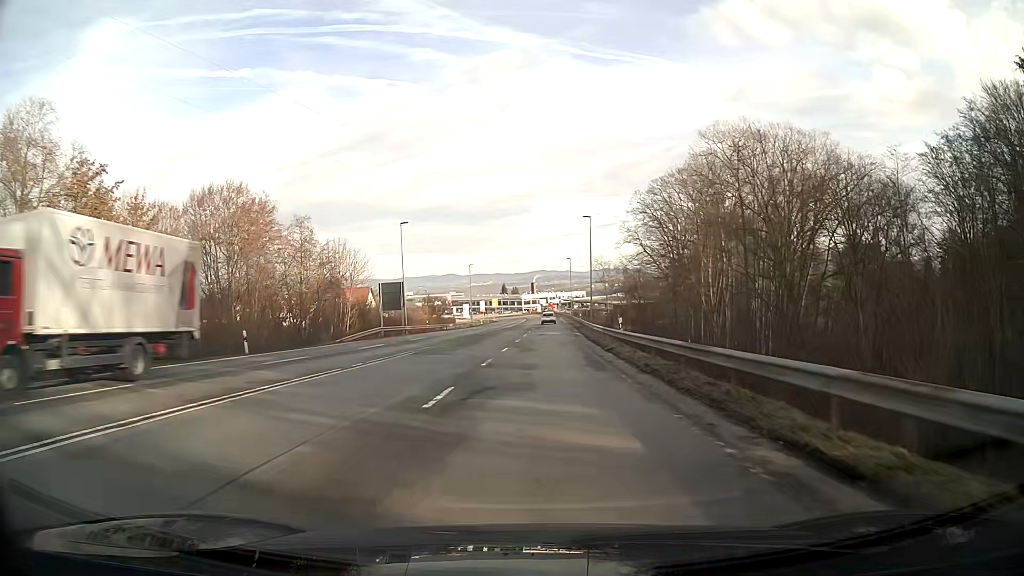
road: secondary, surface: asphalt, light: Day
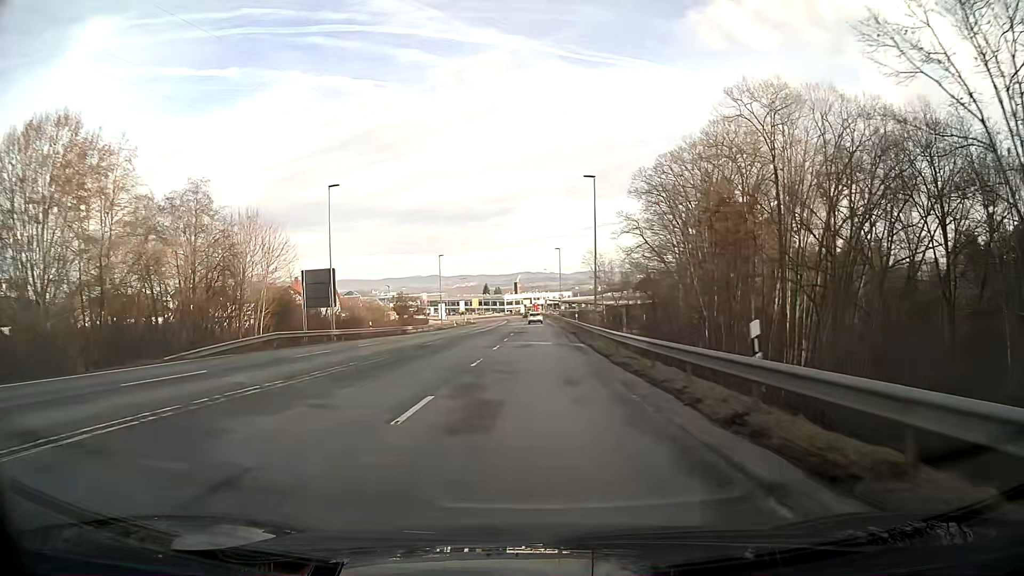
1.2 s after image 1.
(+0.2, +18.3) m; +1°
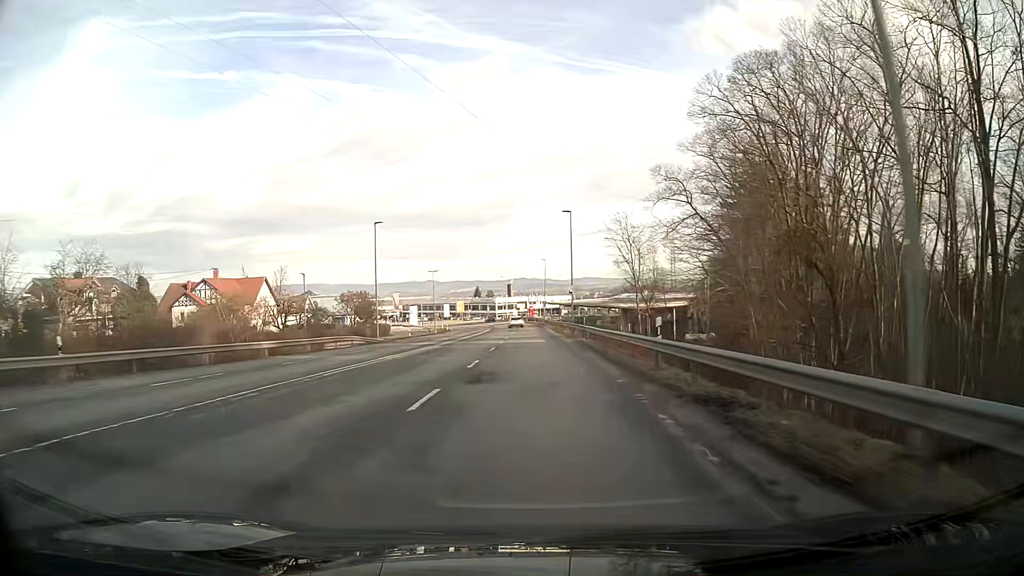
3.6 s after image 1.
(+0.2, +36.5) m; 0°
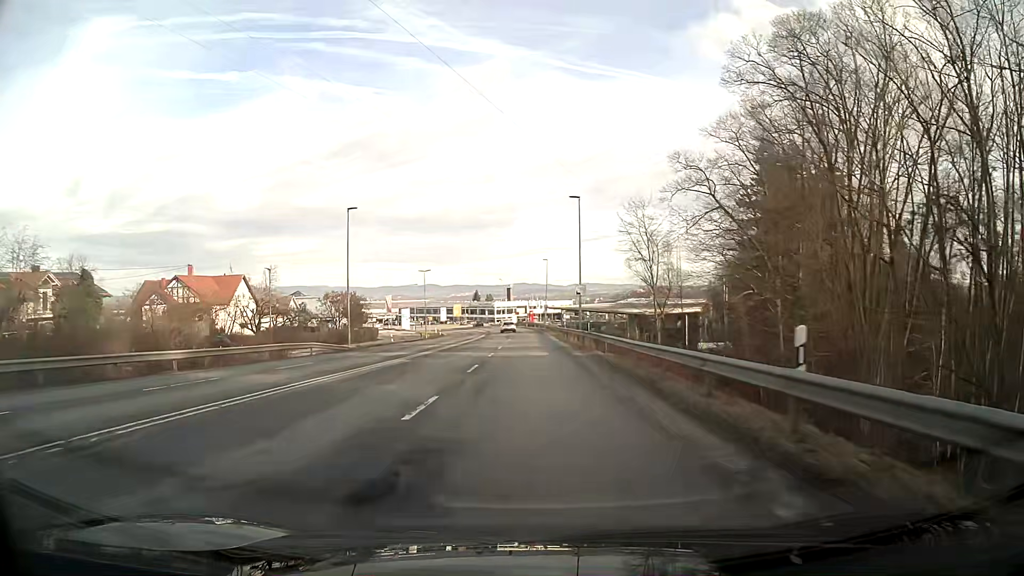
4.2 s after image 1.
(0.0, +9.1) m; 0°
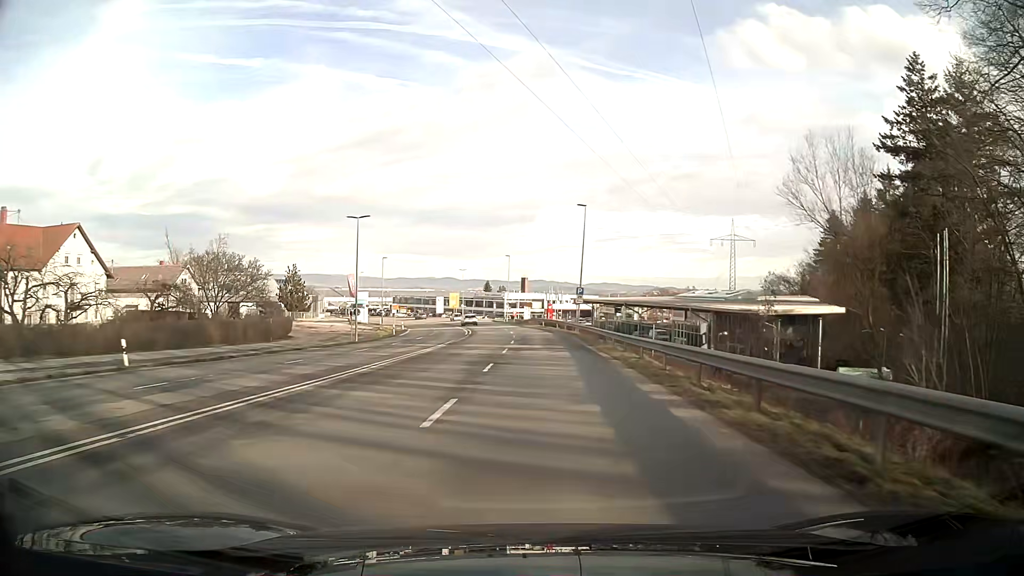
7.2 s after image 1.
(-0.5, +45.7) m; -2°
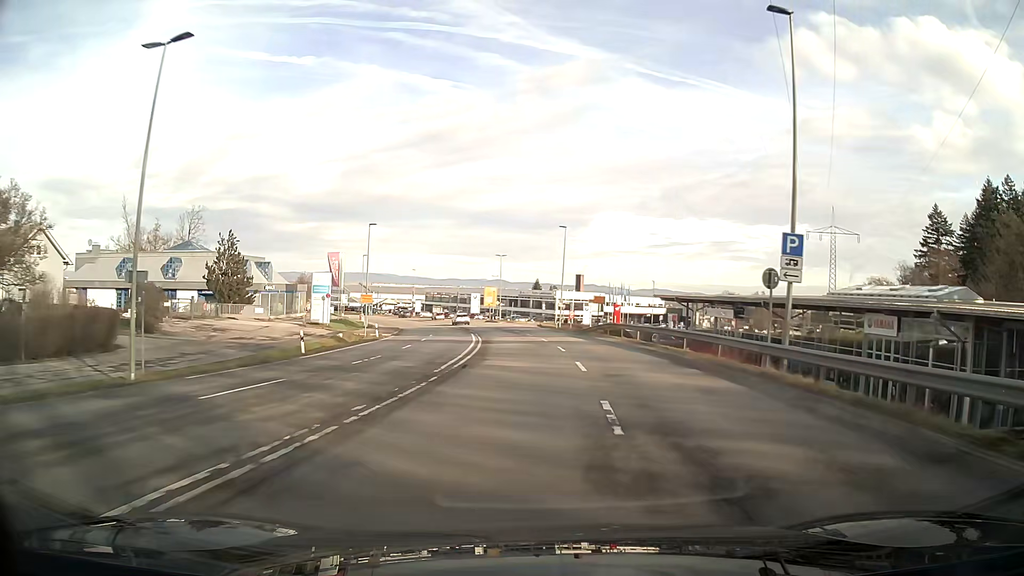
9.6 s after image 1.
(-1.4, +36.5) m; -4°
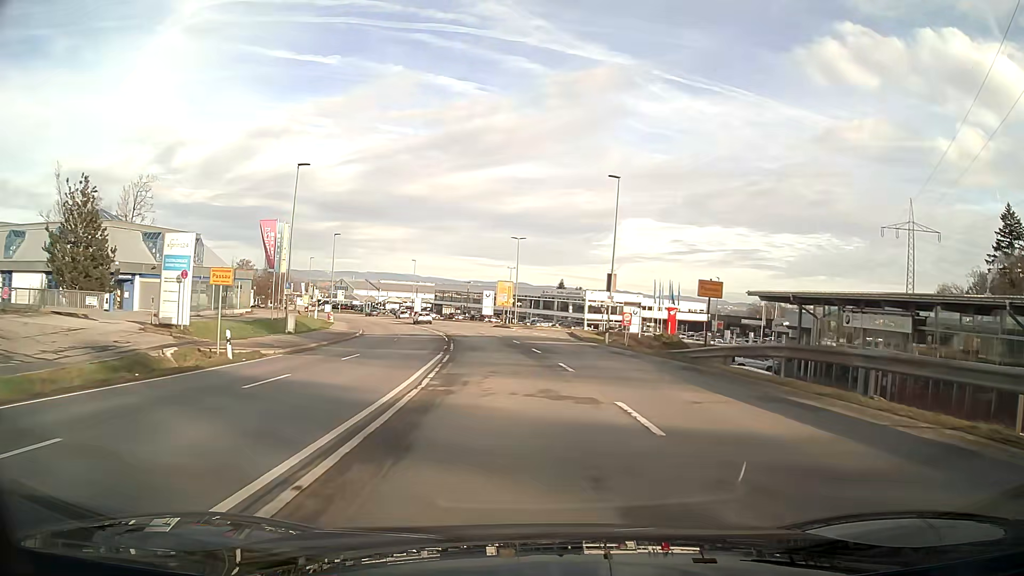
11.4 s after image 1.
(-0.4, +26.6) m; -2°
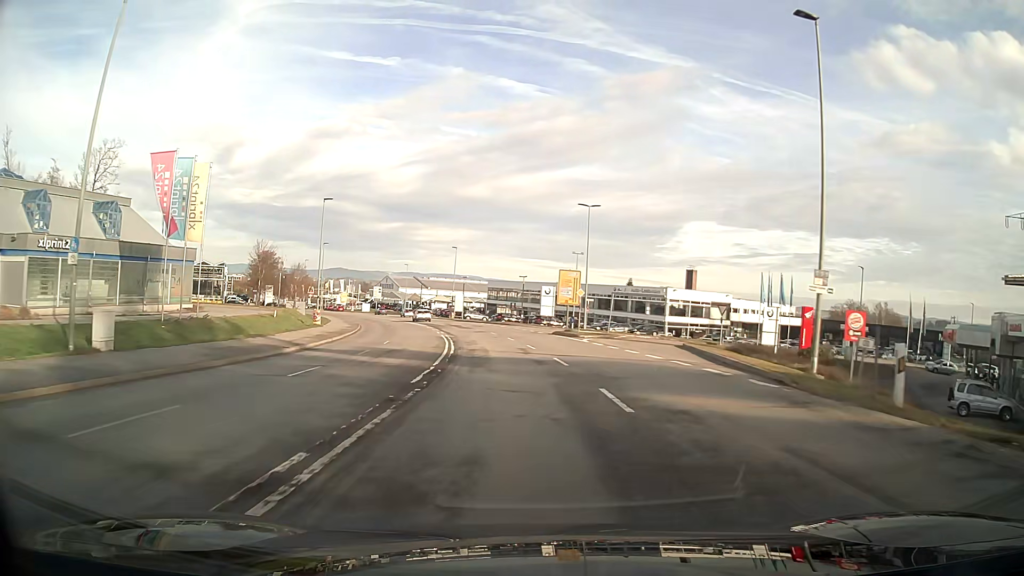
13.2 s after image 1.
(-1.1, +24.5) m; -5°
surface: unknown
(0, +10) (-1, +20) (-2, +30) (-3, +40) (-5, +50) (-7, +59) (-10, +69) (-12, +79) (-15, +88) (-19, +98) m
